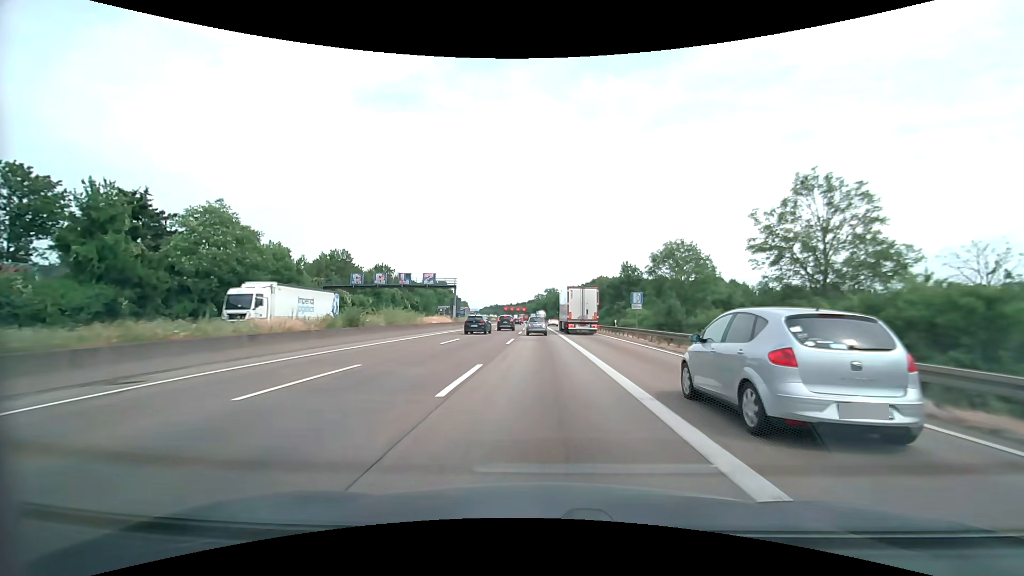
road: motorway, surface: asphalt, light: Day
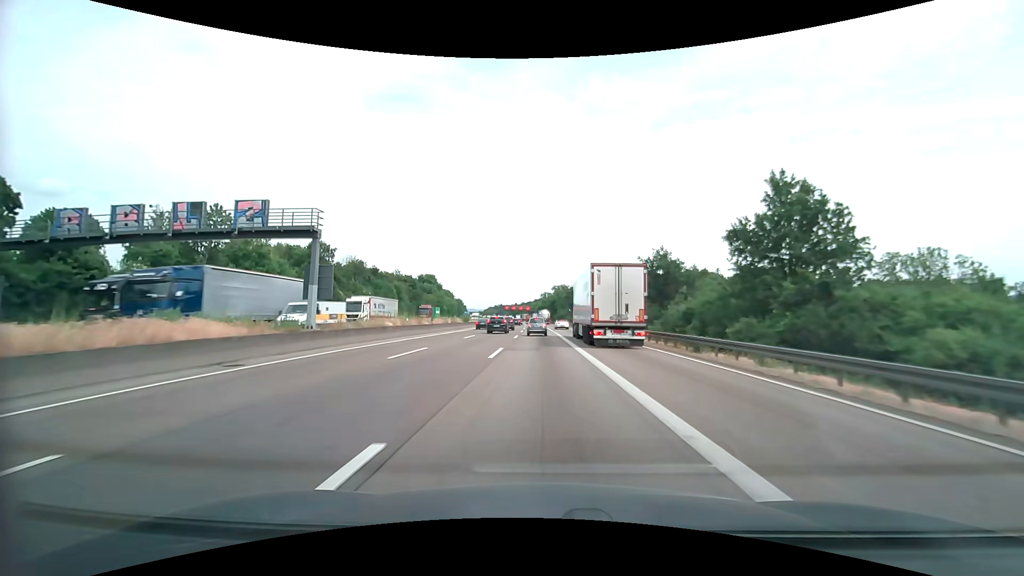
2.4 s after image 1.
(-0.2, +44.9) m; -1°
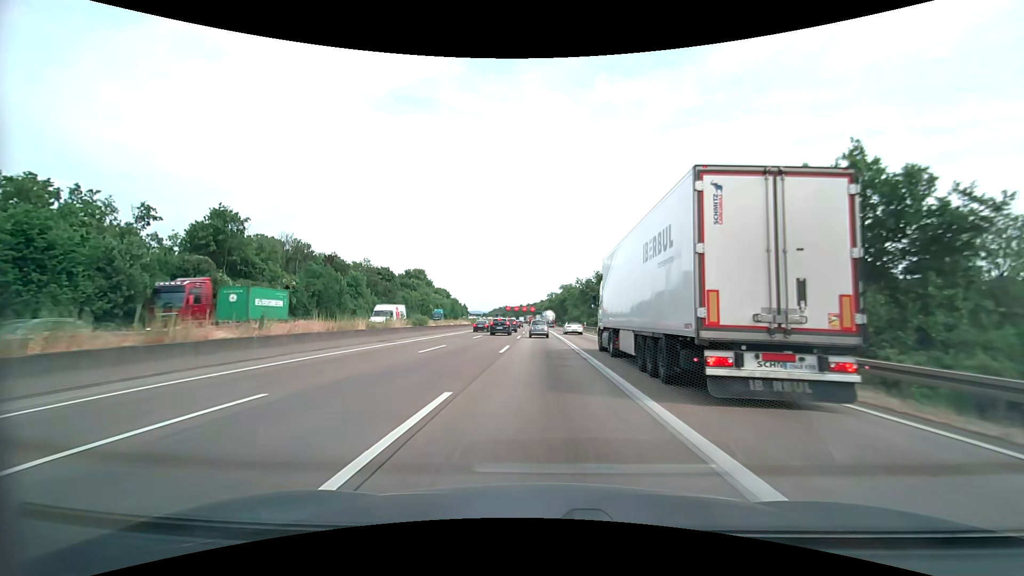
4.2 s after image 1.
(-0.1, +31.9) m; -1°
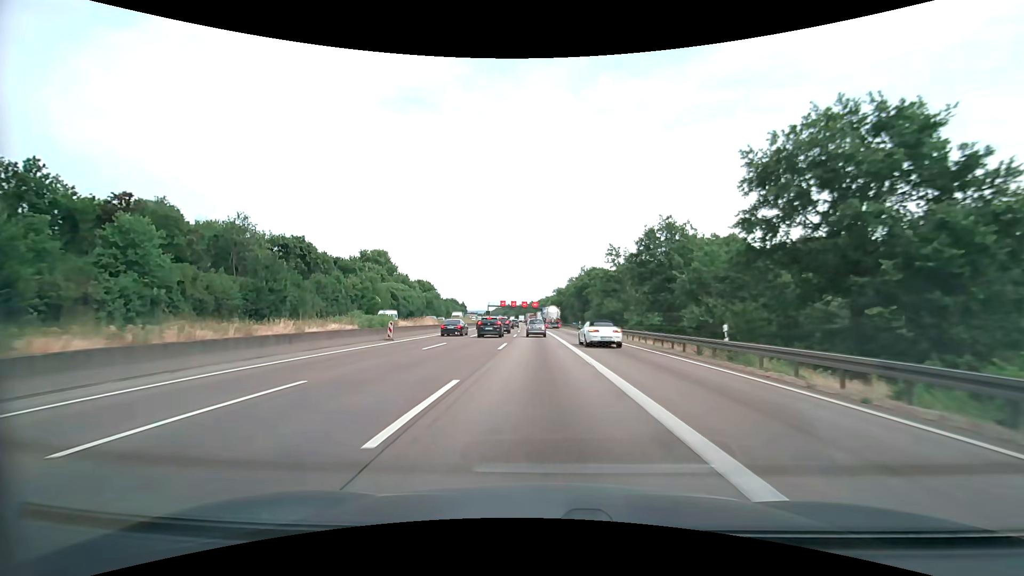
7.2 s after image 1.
(-0.5, +52.3) m; 0°
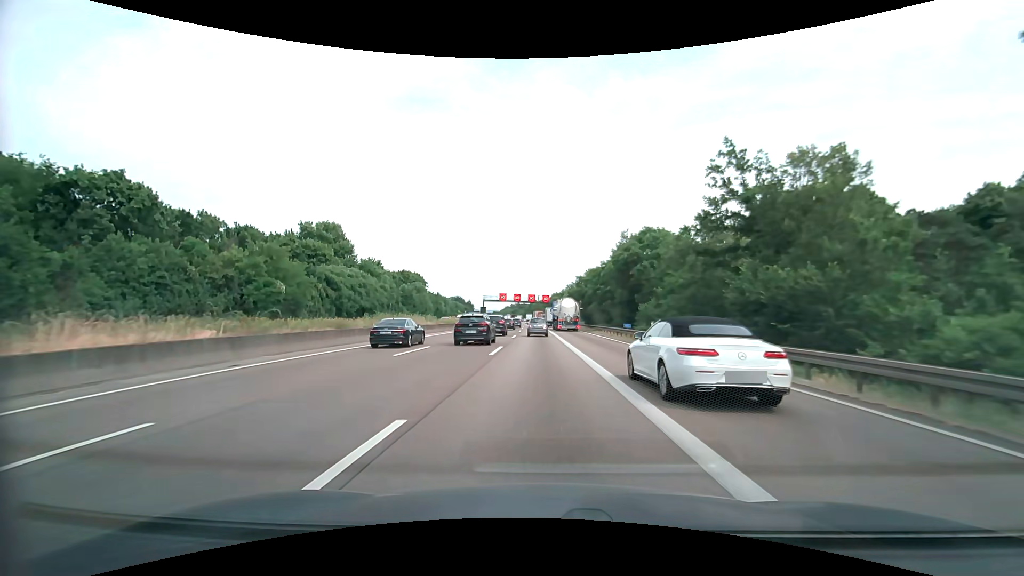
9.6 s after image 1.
(-0.6, +40.5) m; -1°
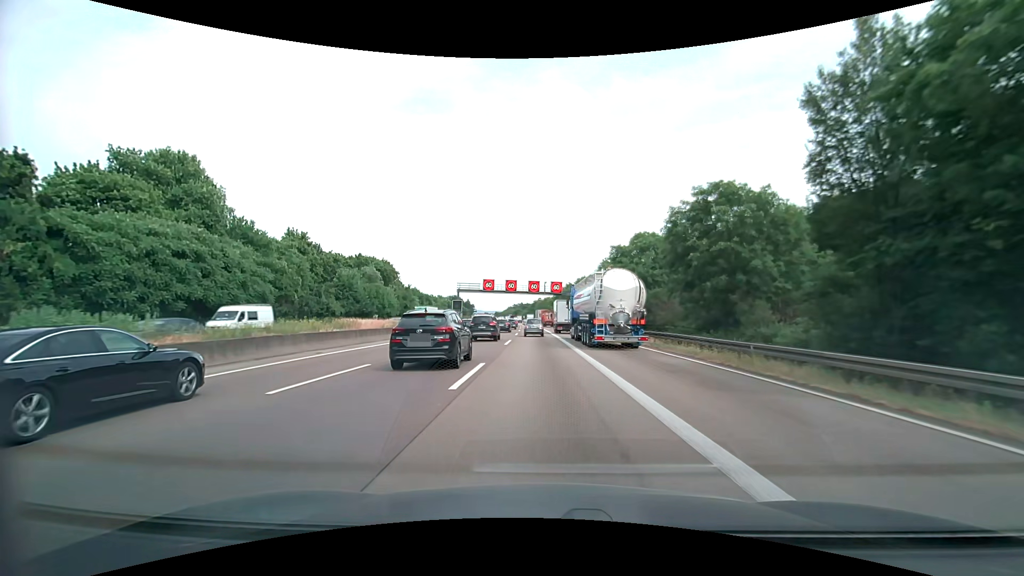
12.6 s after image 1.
(-0.9, +45.0) m; -1°
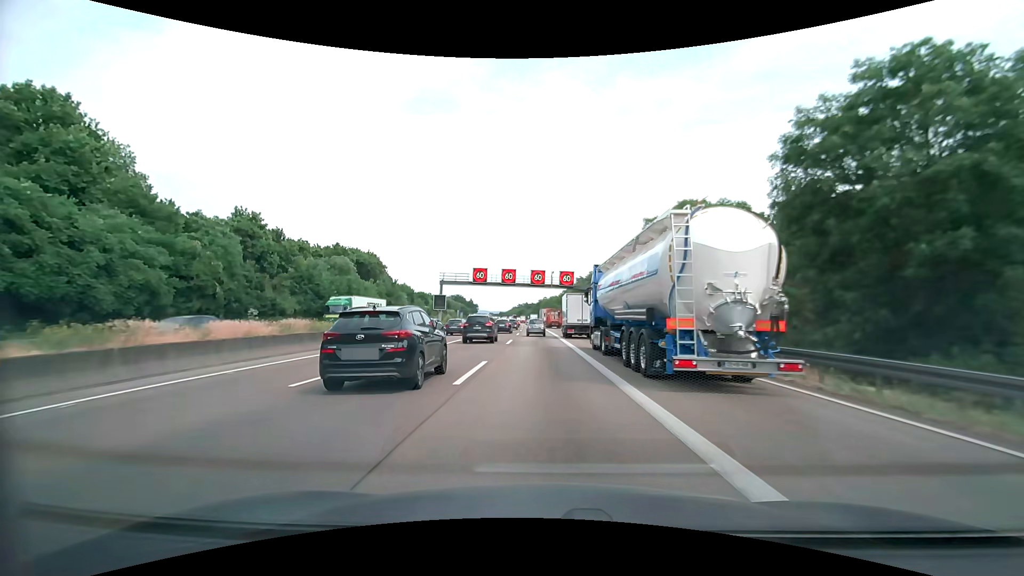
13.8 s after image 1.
(0.0, +17.0) m; -1°
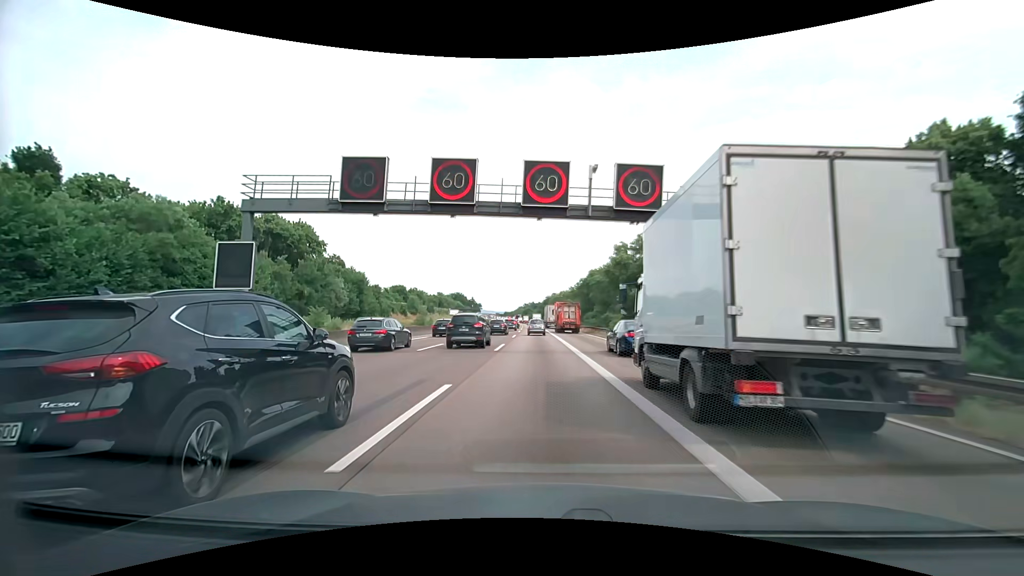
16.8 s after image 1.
(-0.1, +42.0) m; 0°
